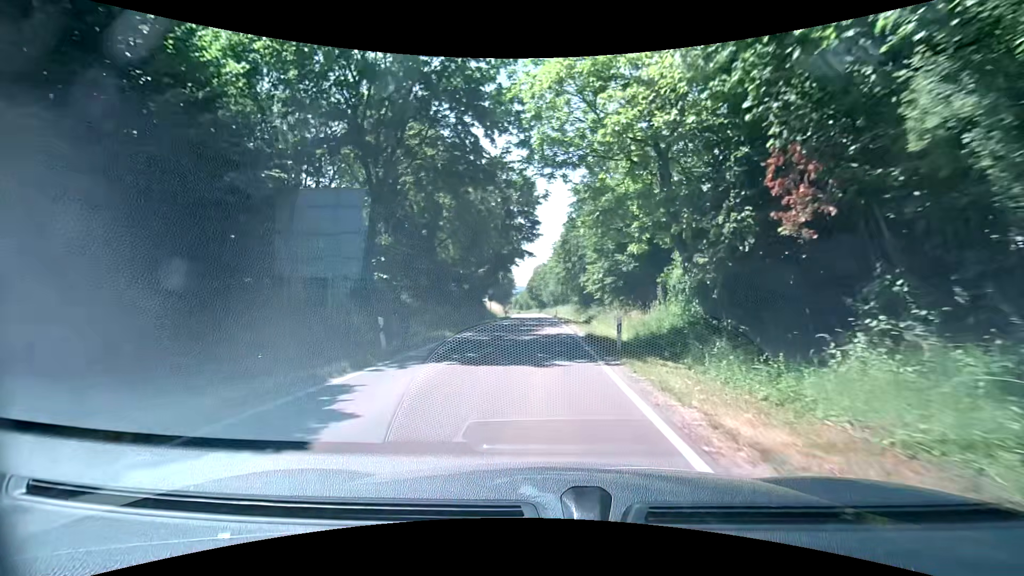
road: tertiary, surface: asphalt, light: Day
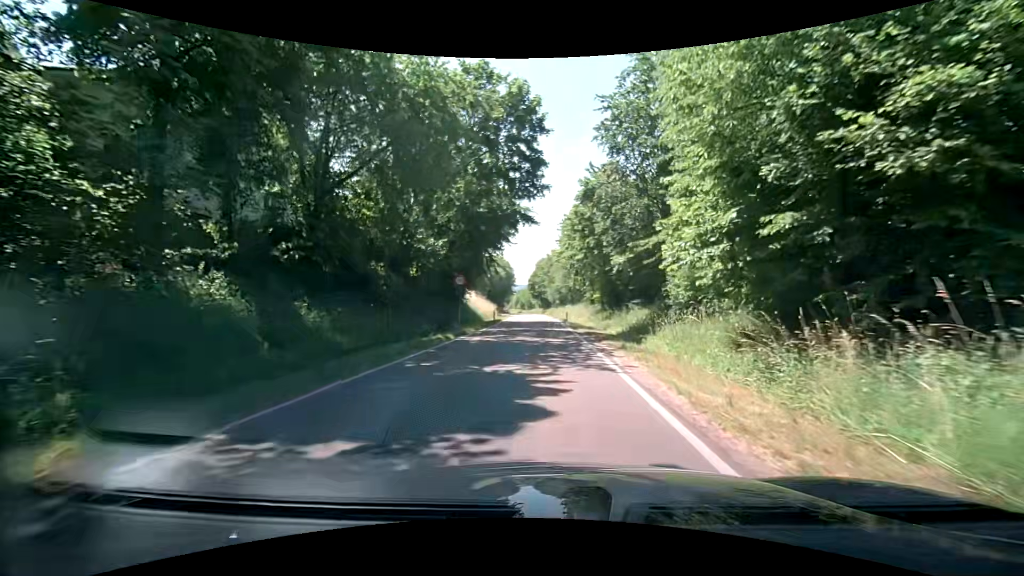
(-0.2, +19.2) m; 0°
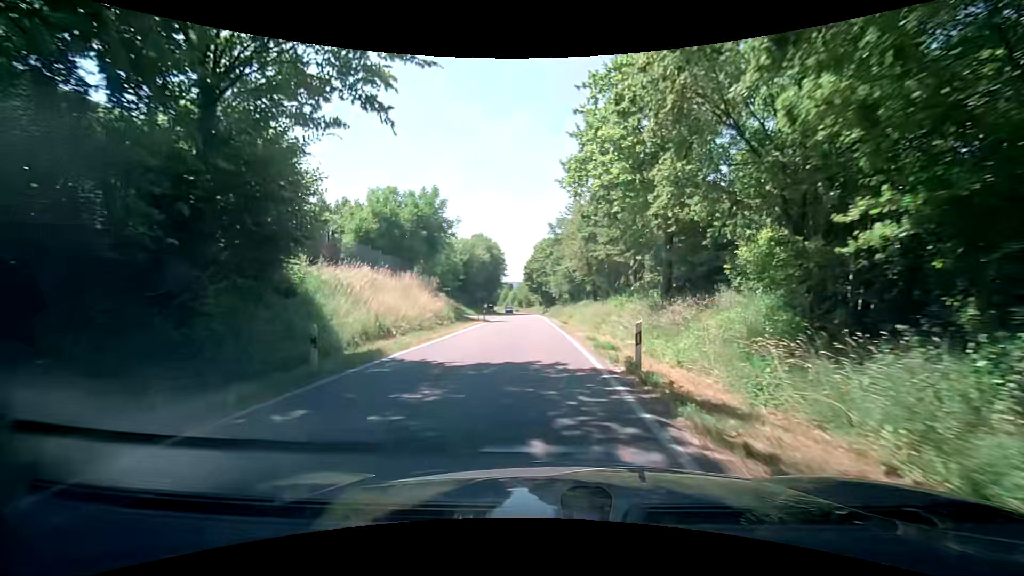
(0.0, +34.9) m; -1°
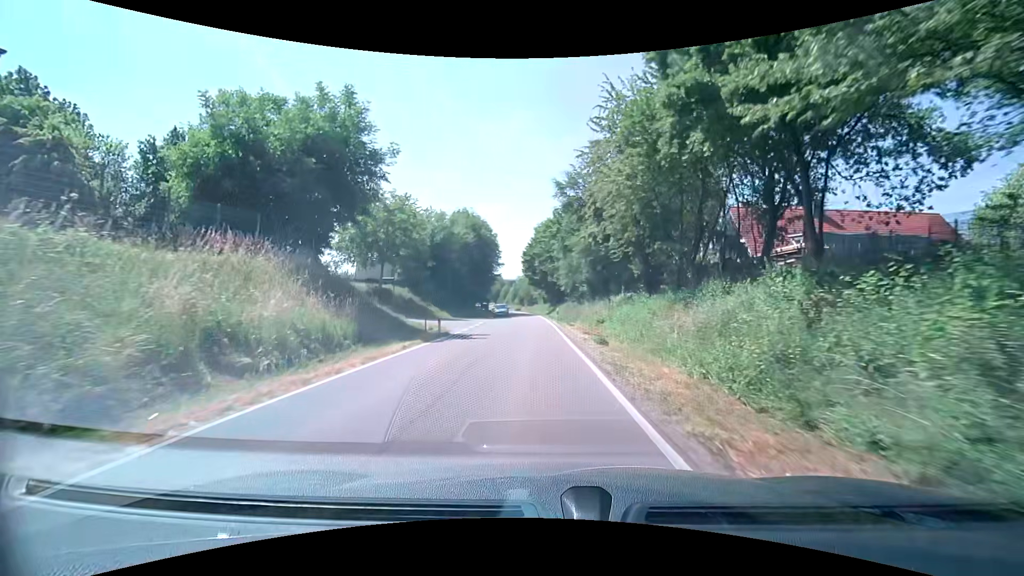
(+0.1, +21.6) m; 0°
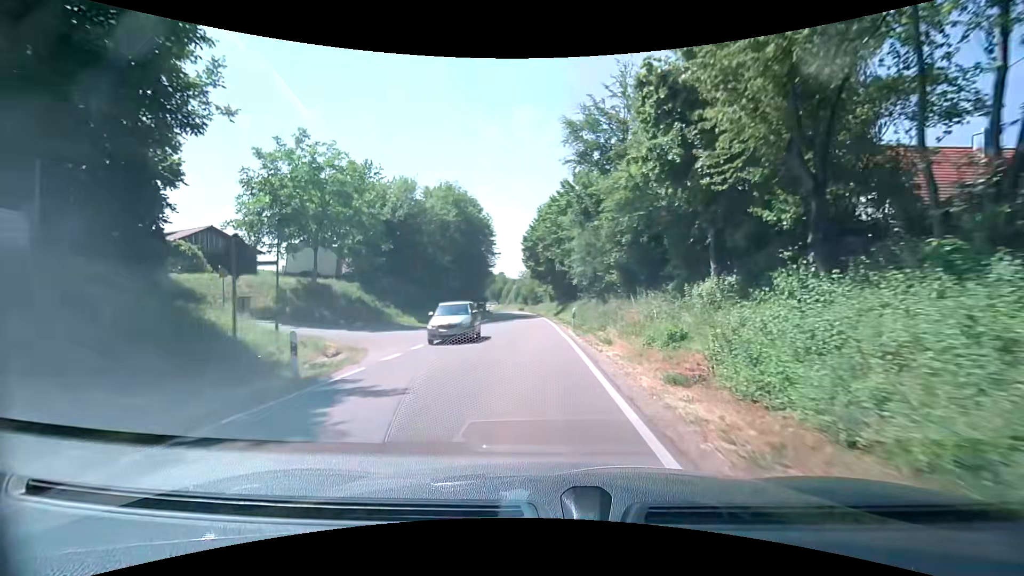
(-0.1, +14.7) m; -1°
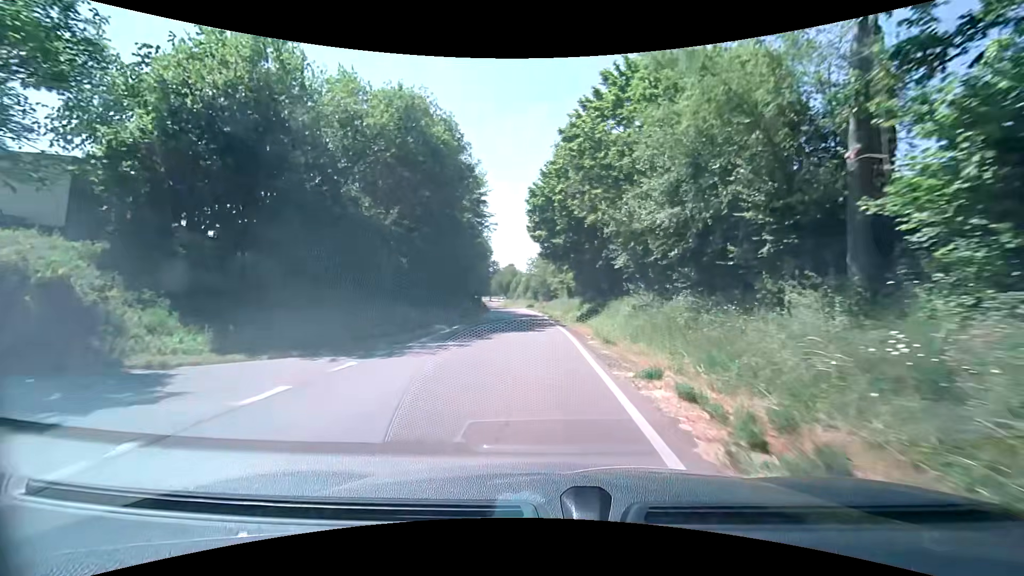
(-0.2, +21.7) m; -1°
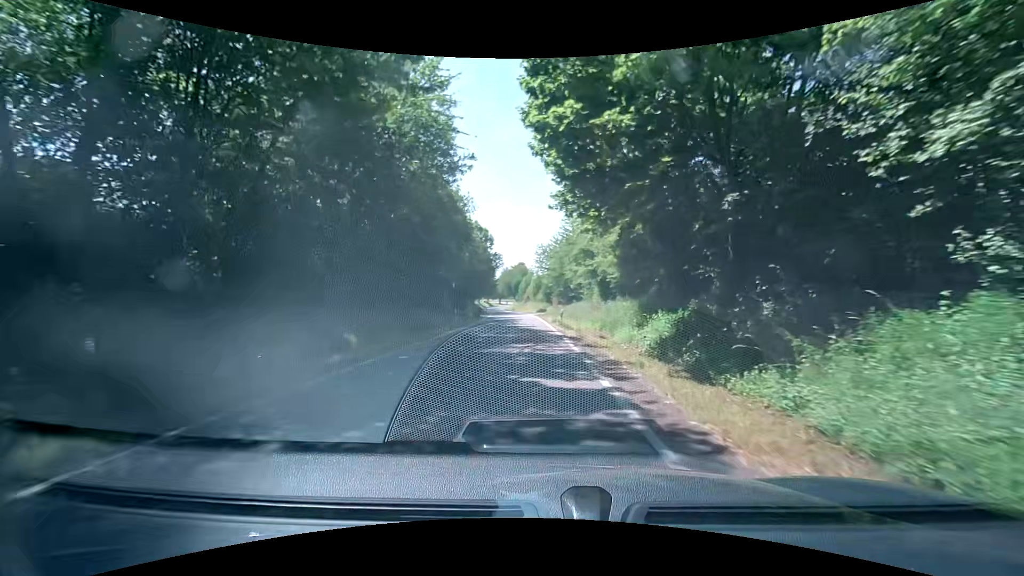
(-0.2, +21.3) m; -2°
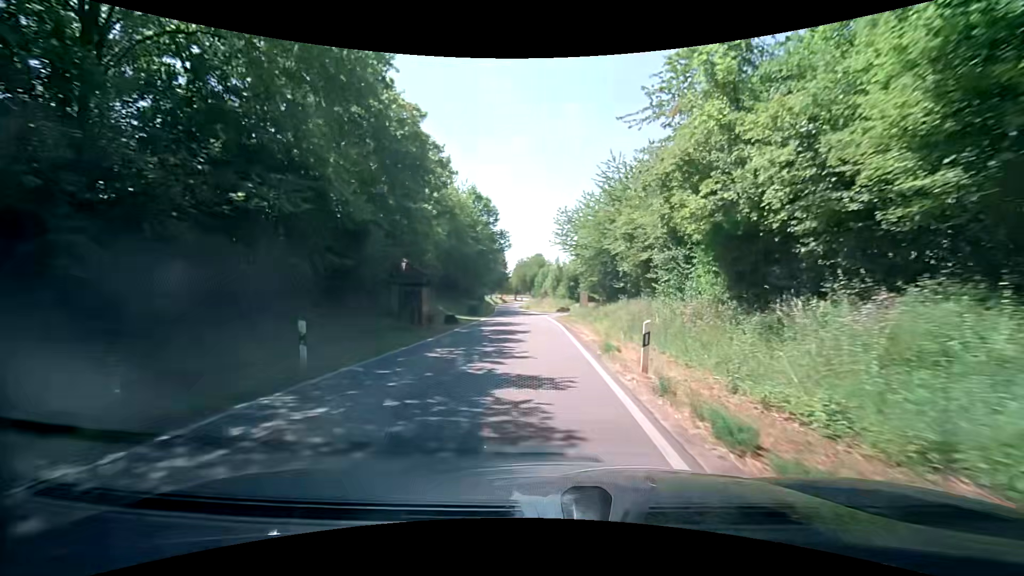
(-0.4, +20.9) m; -1°
(0, +10) (-1, +20) (-1, +30) (-2, +40) (-3, +50) (-3, +60) (-4, +70) (-5, +80) (-7, +90) (-8, +100) m
